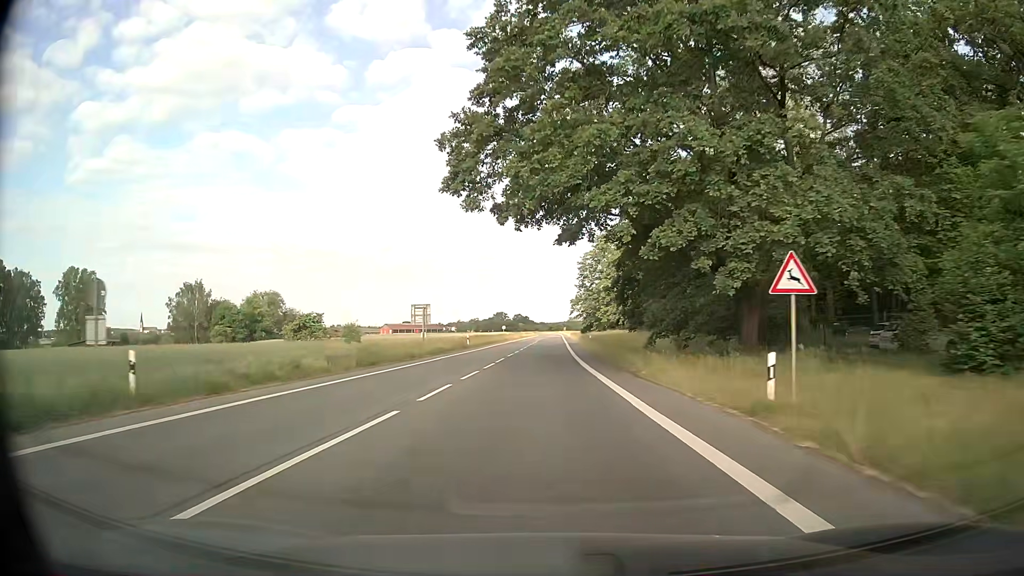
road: secondary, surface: asphalt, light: Day
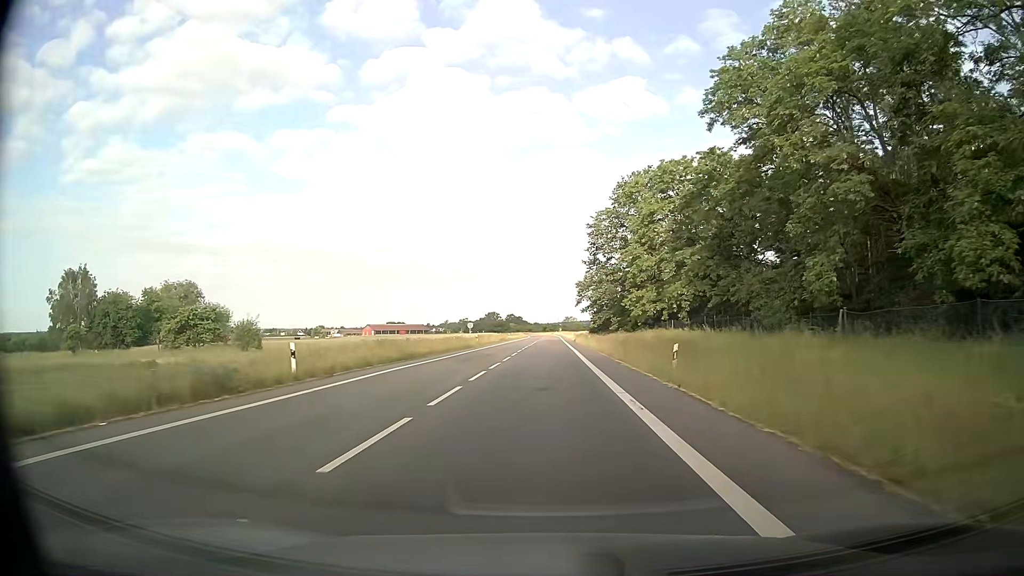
(+0.3, +42.9) m; +1°
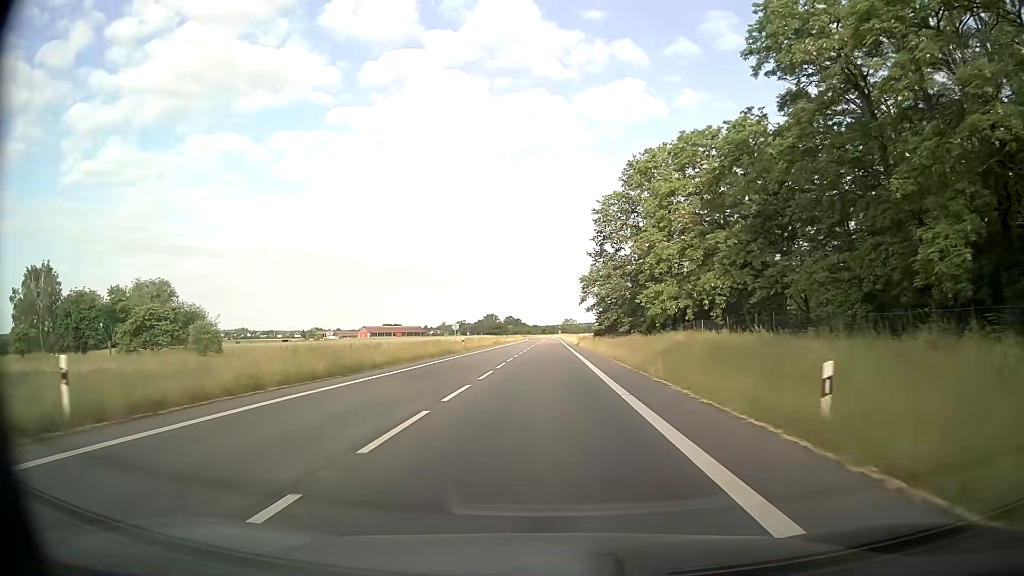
(0.0, +10.8) m; 0°
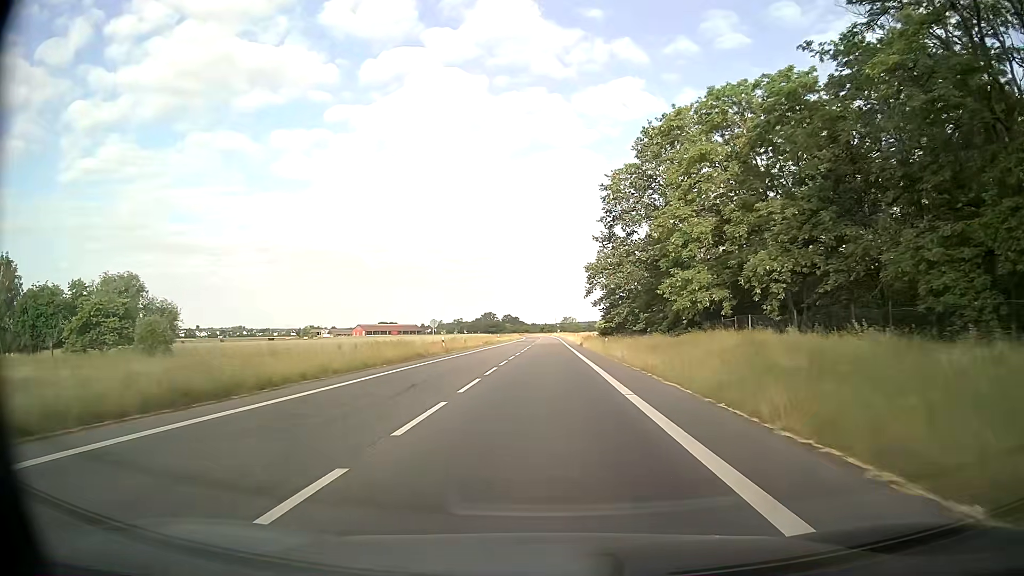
(0.0, +10.8) m; 0°
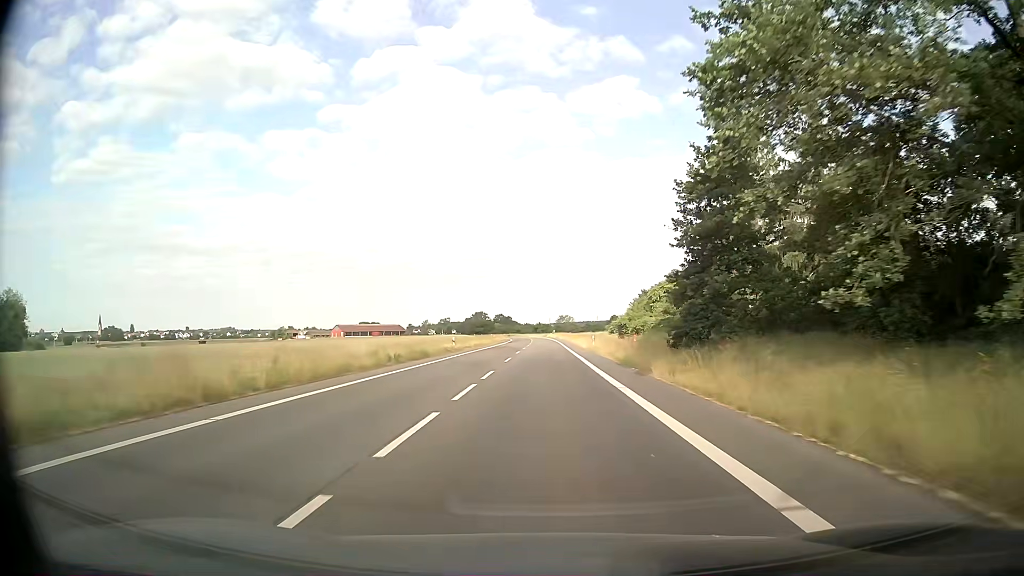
(+0.1, +43.6) m; 0°
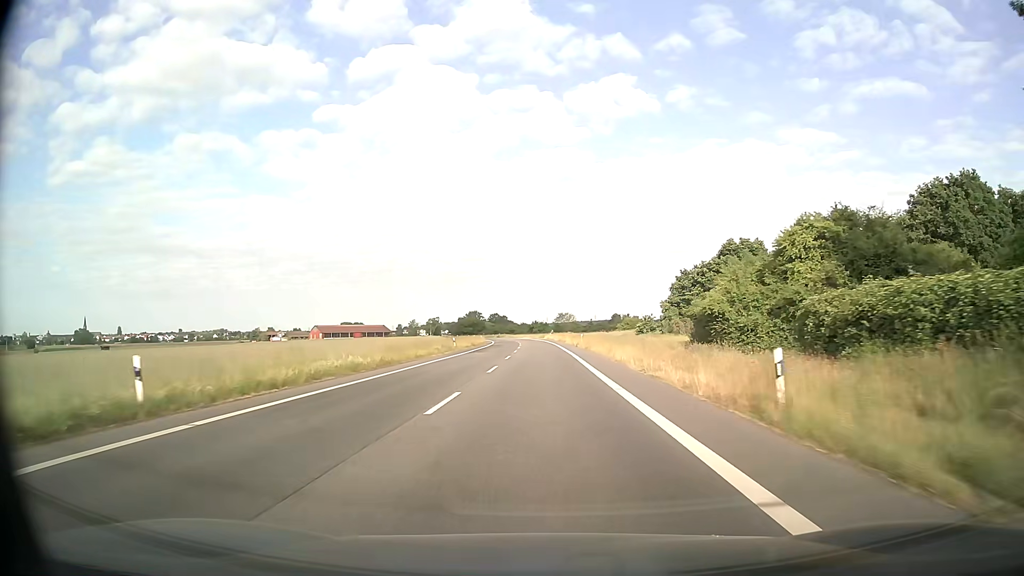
(+0.3, +43.9) m; 0°
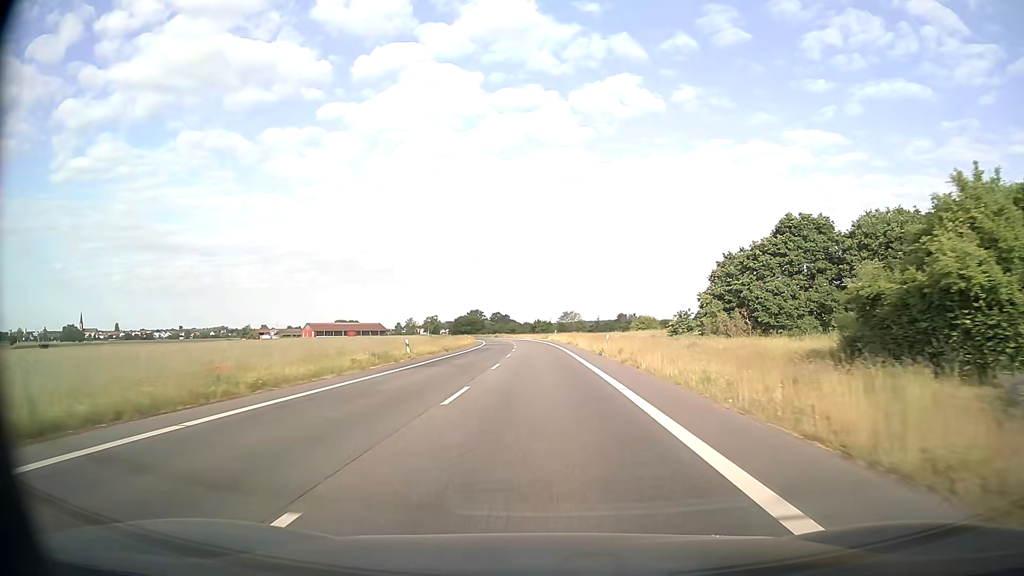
(0.0, +22.1) m; 0°
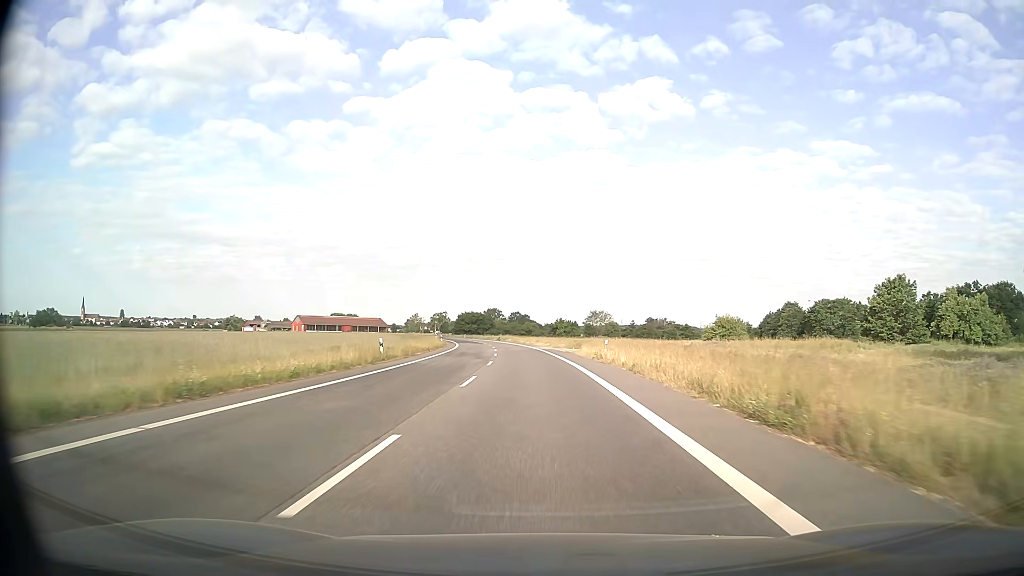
(-0.4, +55.5) m; -2°
(0, +10) (0, +20) (-1, +30) (-1, +40) (-2, +50) (-3, +60) (-4, +70) (-5, +80) (-6, +90) (-8, +100) m
